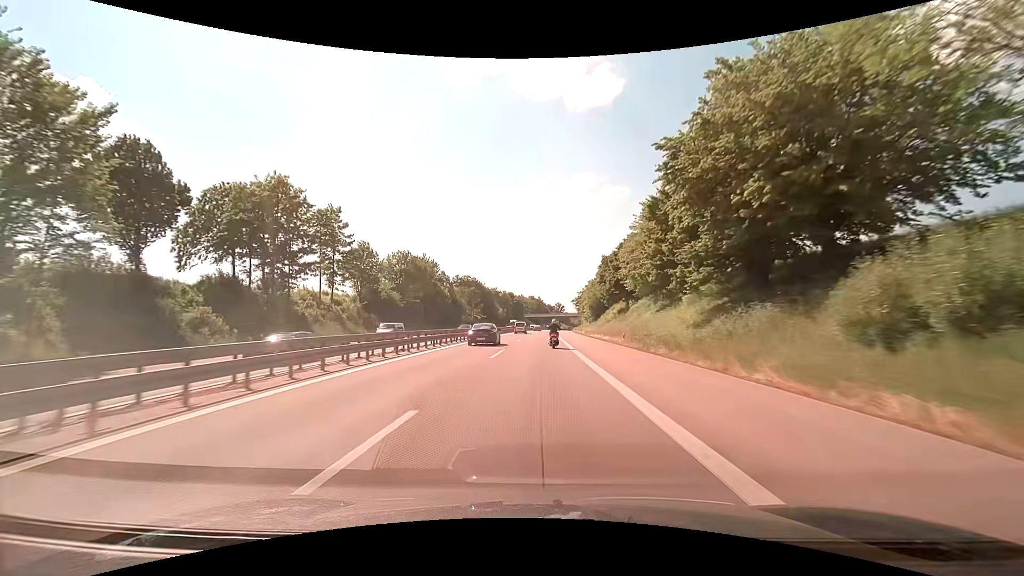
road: motorway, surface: asphalt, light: Day
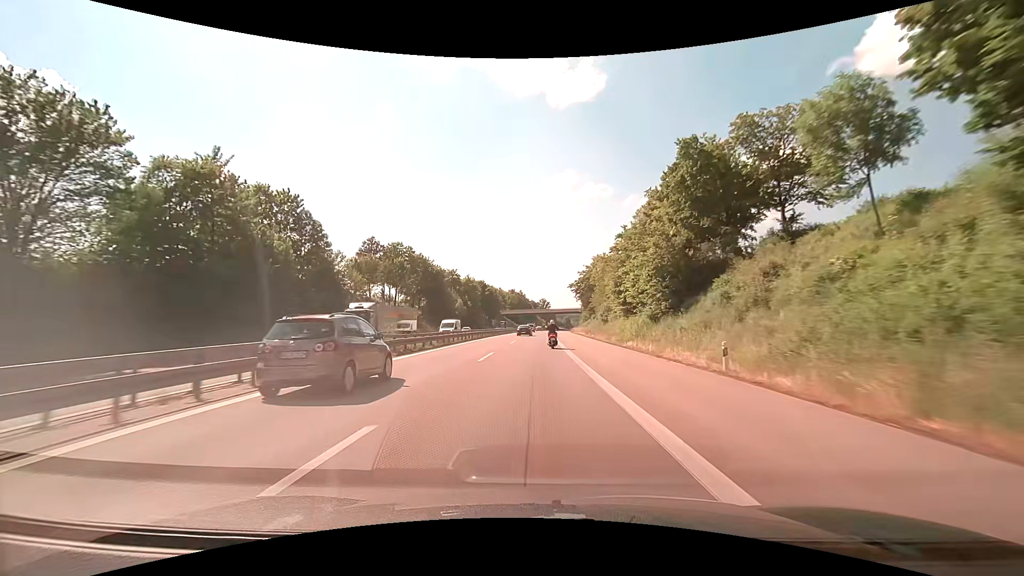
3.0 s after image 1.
(+1.5, +73.0) m; +2°
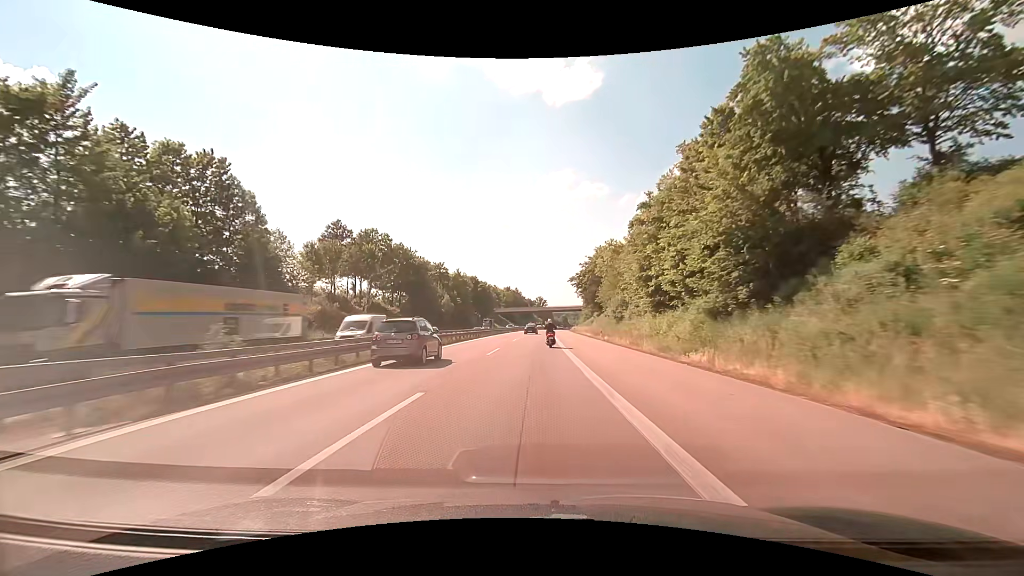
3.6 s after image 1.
(0.0, +14.7) m; 0°
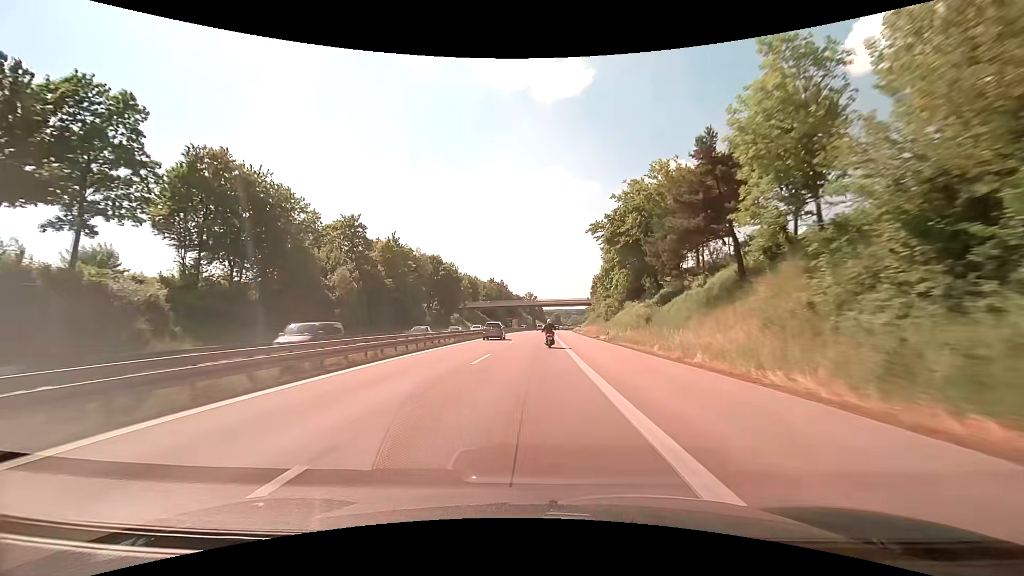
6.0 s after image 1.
(+0.6, +59.3) m; +1°
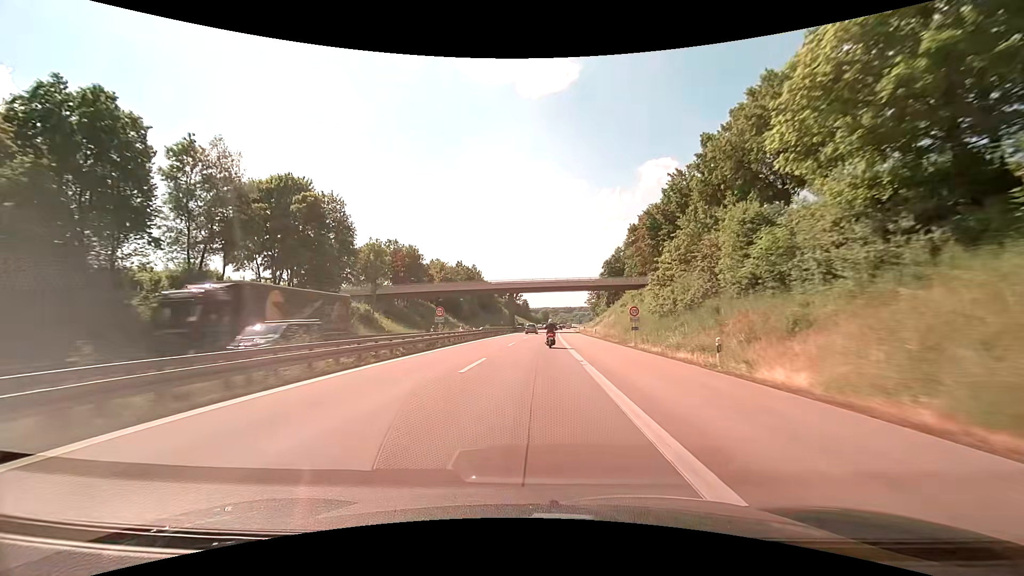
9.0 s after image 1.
(+1.2, +74.9) m; +2°
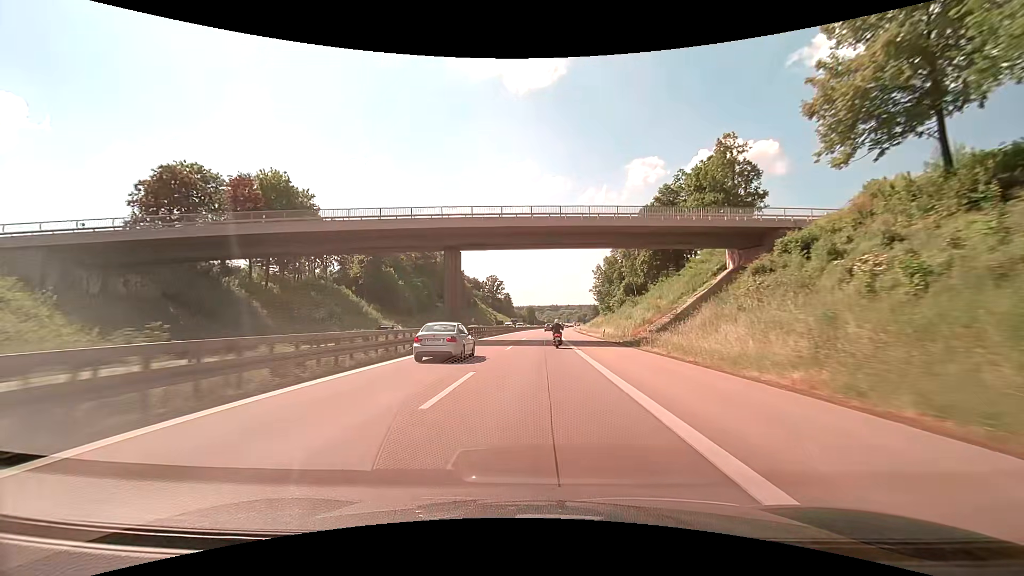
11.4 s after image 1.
(+0.7, +60.1) m; +2°
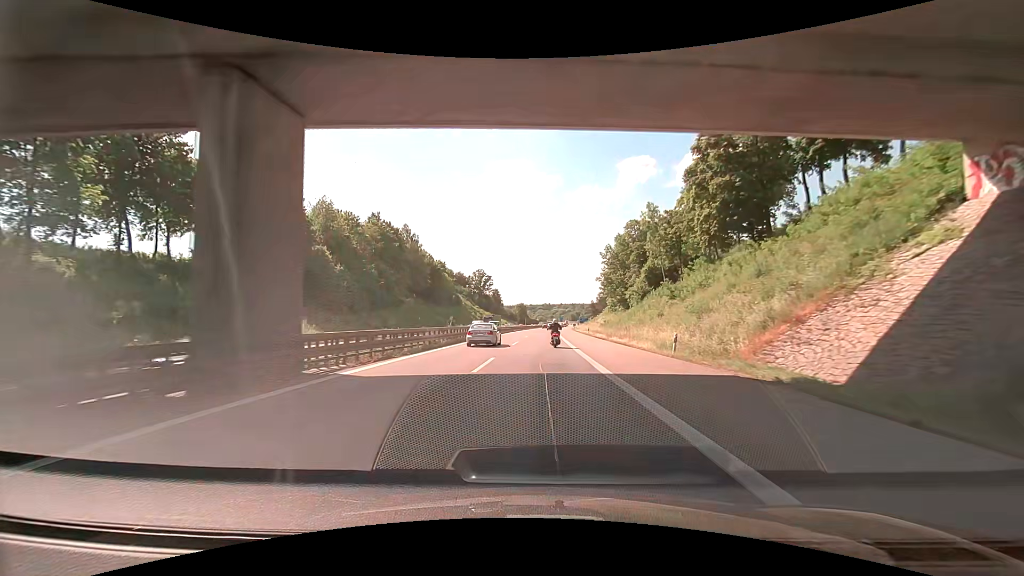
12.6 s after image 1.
(+0.3, +30.1) m; +1°
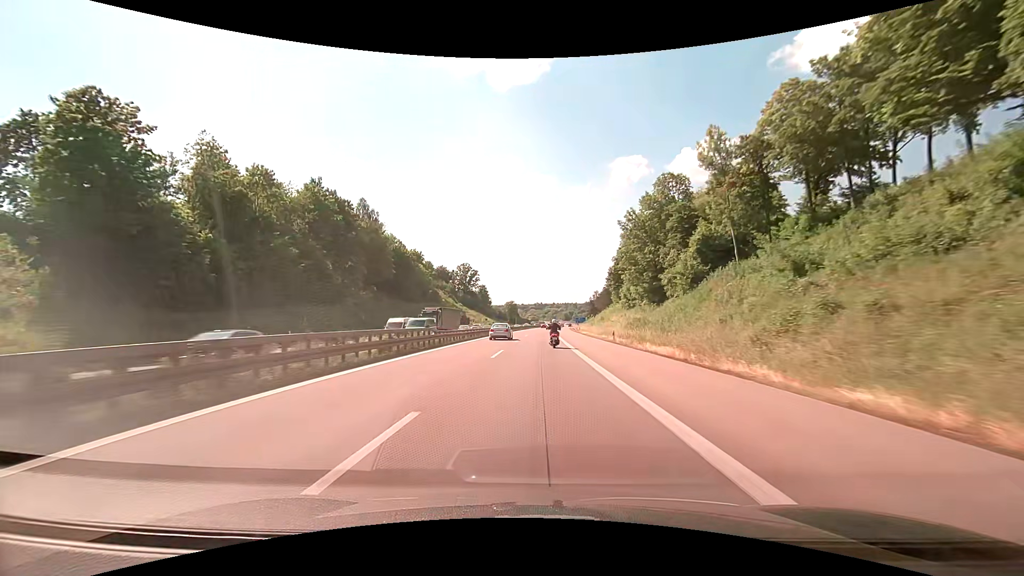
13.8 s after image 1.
(+0.2, +30.2) m; +1°
(0, +10) (0, +20) (0, +30) (+1, +40) (+1, +50) (+1, +60) (+1, +70) (+2, +80) (+2, +90) (+3, +100) m
